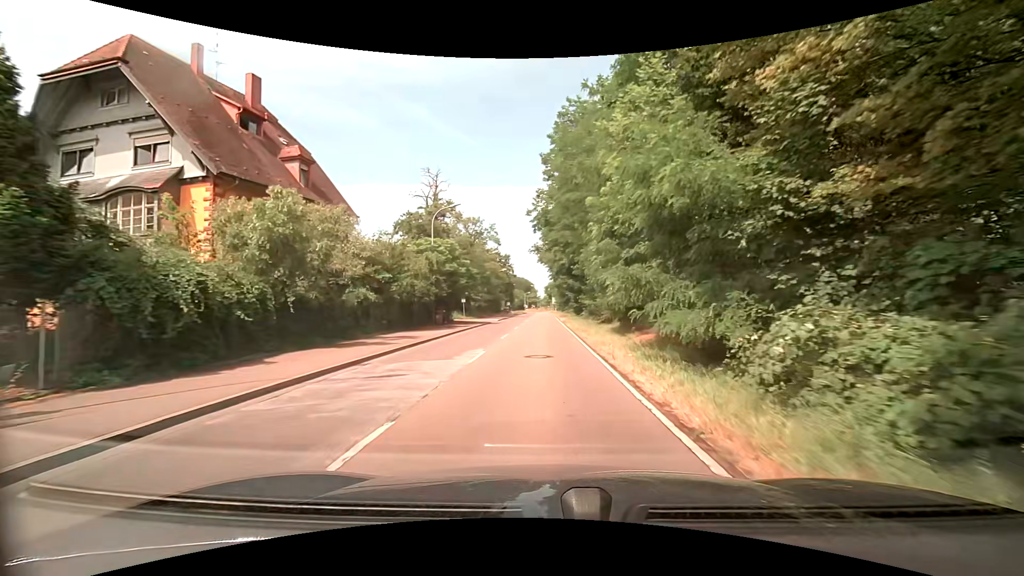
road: secondary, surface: asphalt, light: Day
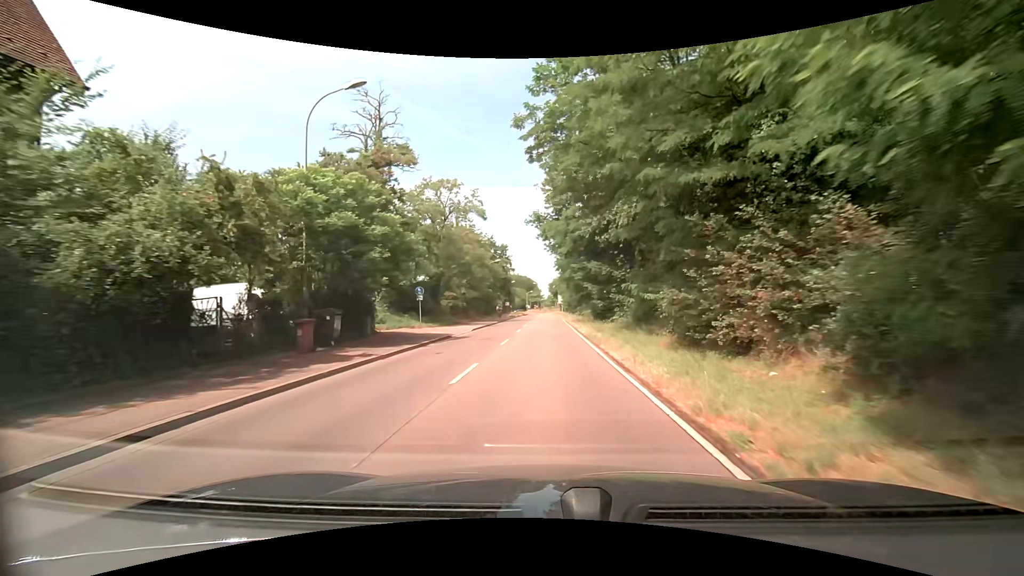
(-0.1, +21.4) m; -1°
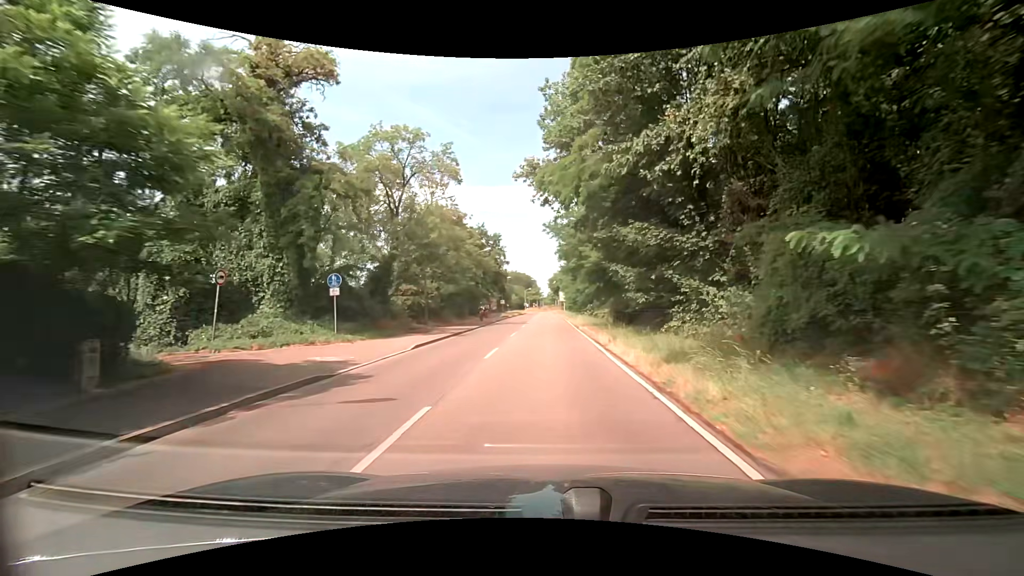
(+0.1, +14.3) m; 0°
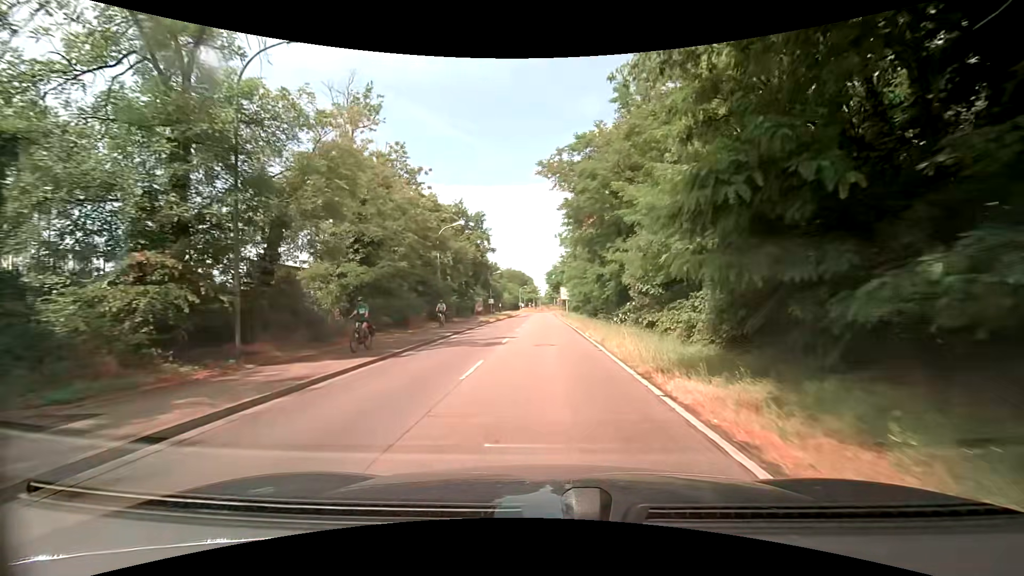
(+0.1, +21.4) m; 0°
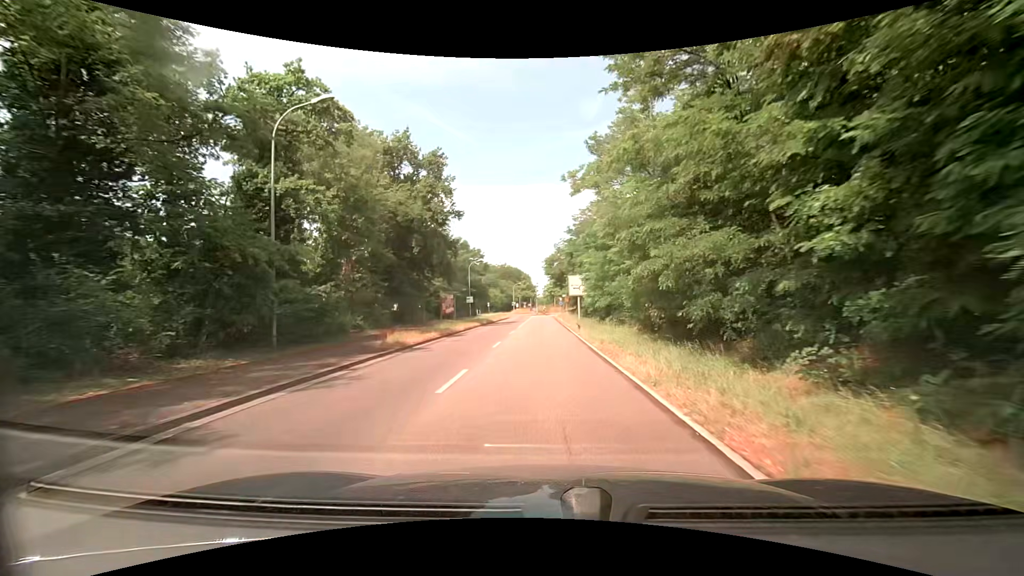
(+0.2, +28.6) m; 0°
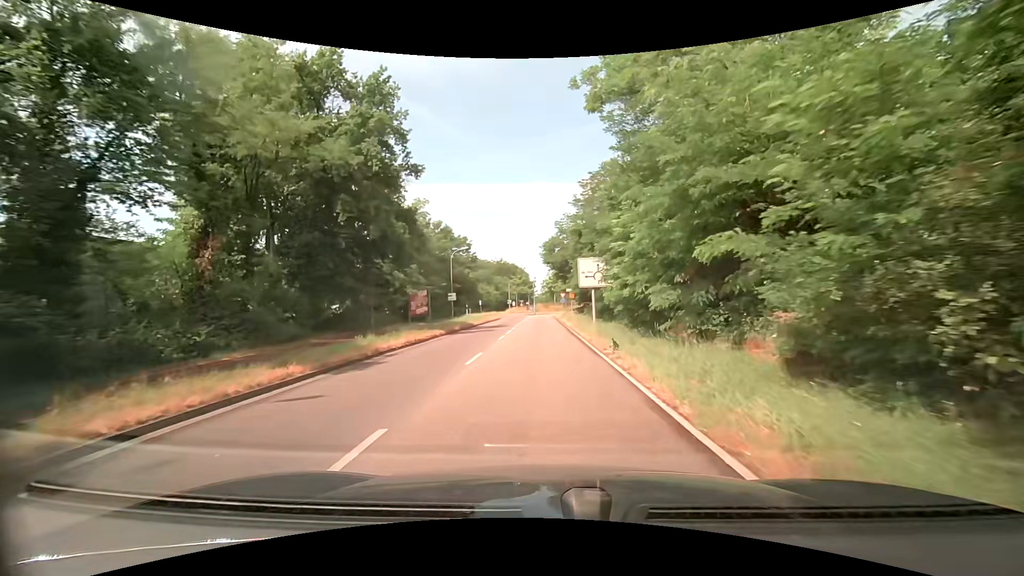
(-0.1, +14.3) m; -1°
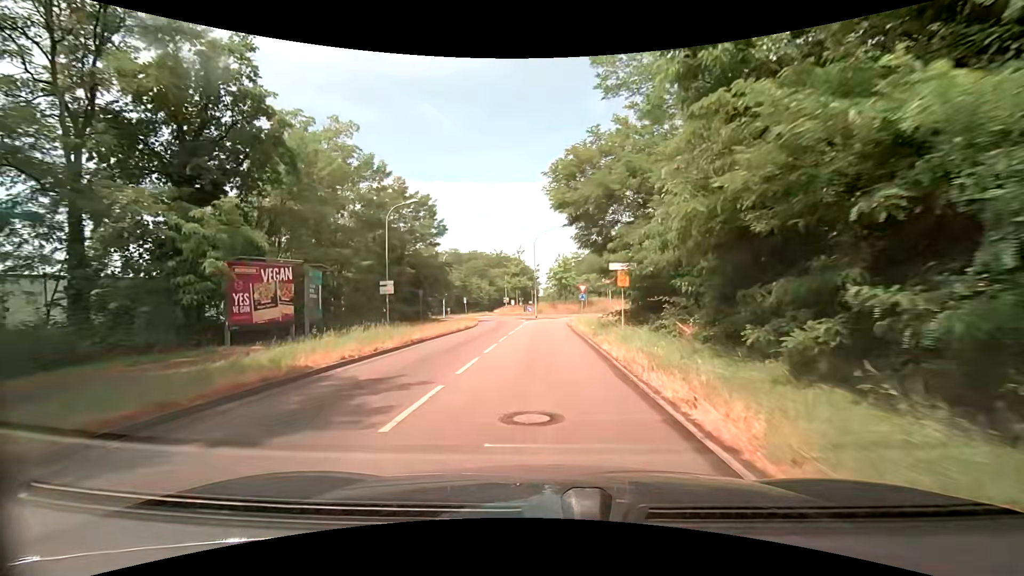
(+0.1, +28.7) m; 0°
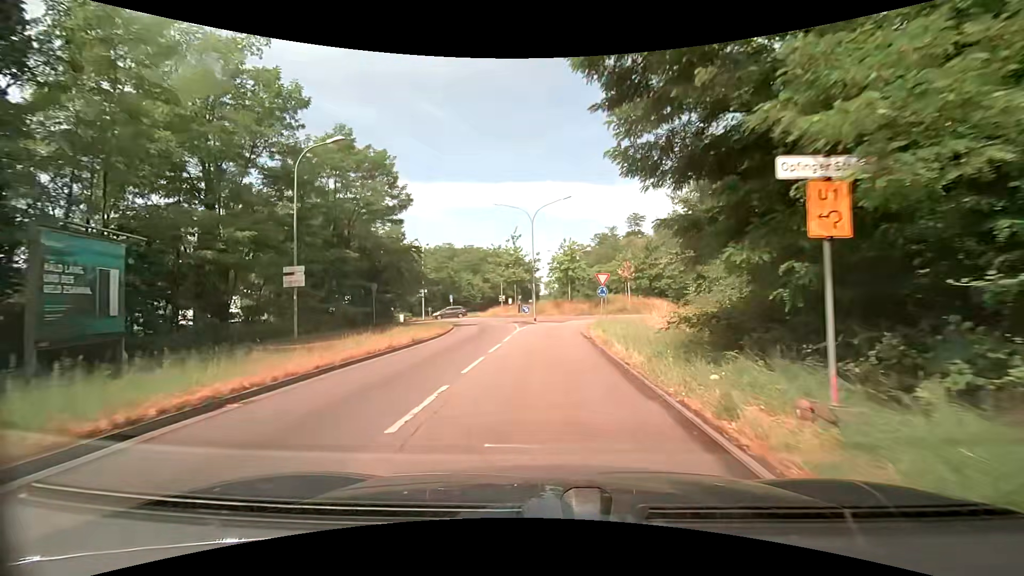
(0.0, +13.4) m; -1°
(0, +10) (0, +20) (+1, +30) (+3, +40) (+10, +47) (+17, +54) (+19, +63) (+16, +72) (+7, +76) (-3, +74) m
